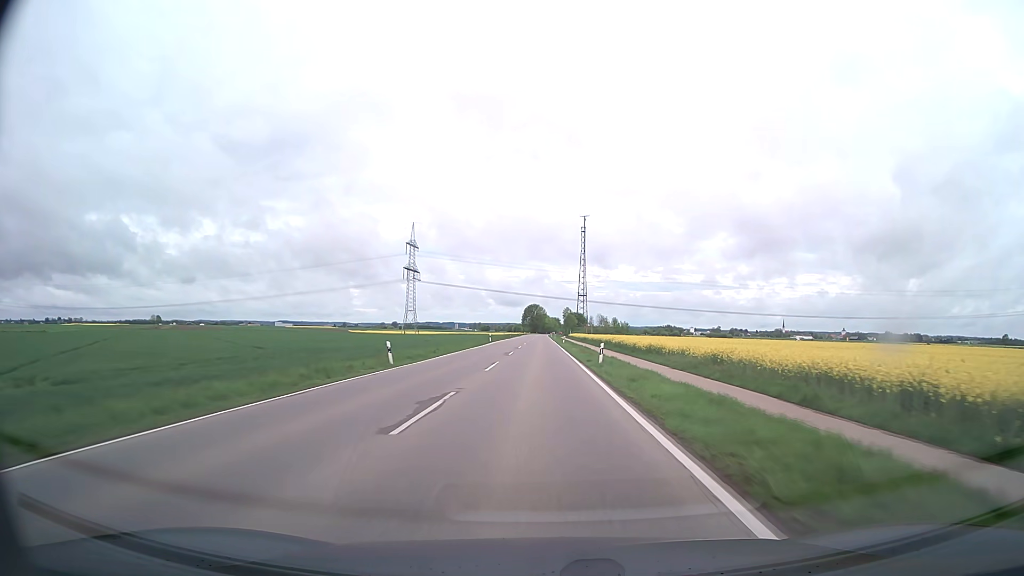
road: tertiary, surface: asphalt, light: Day
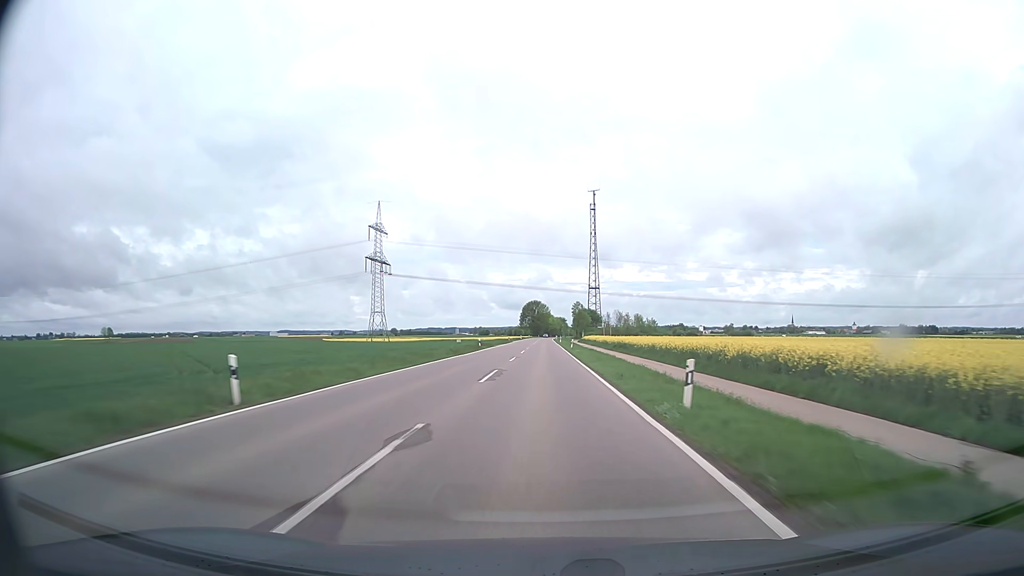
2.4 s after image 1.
(-0.1, +65.4) m; 0°
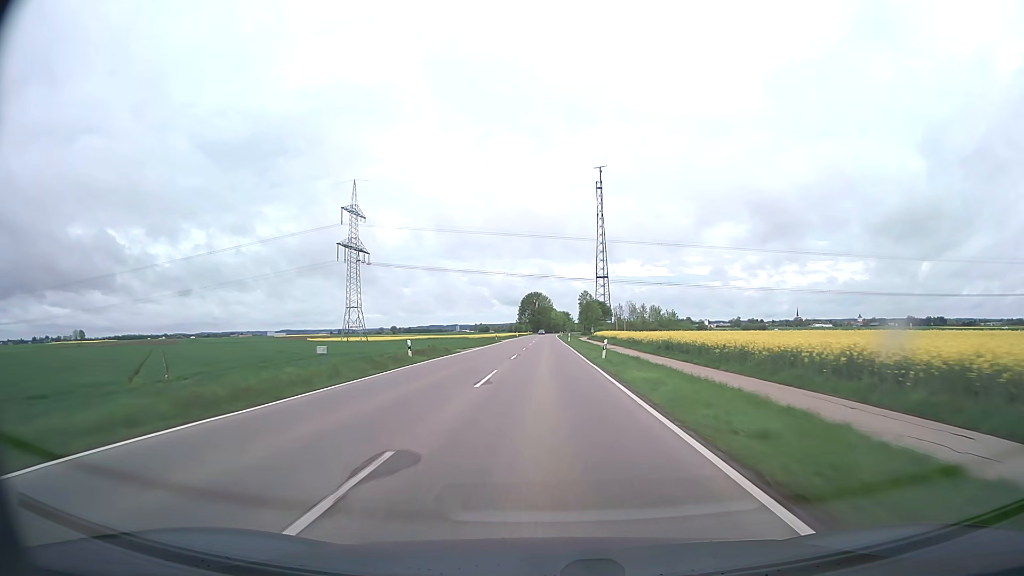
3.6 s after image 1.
(+0.1, +32.7) m; 0°
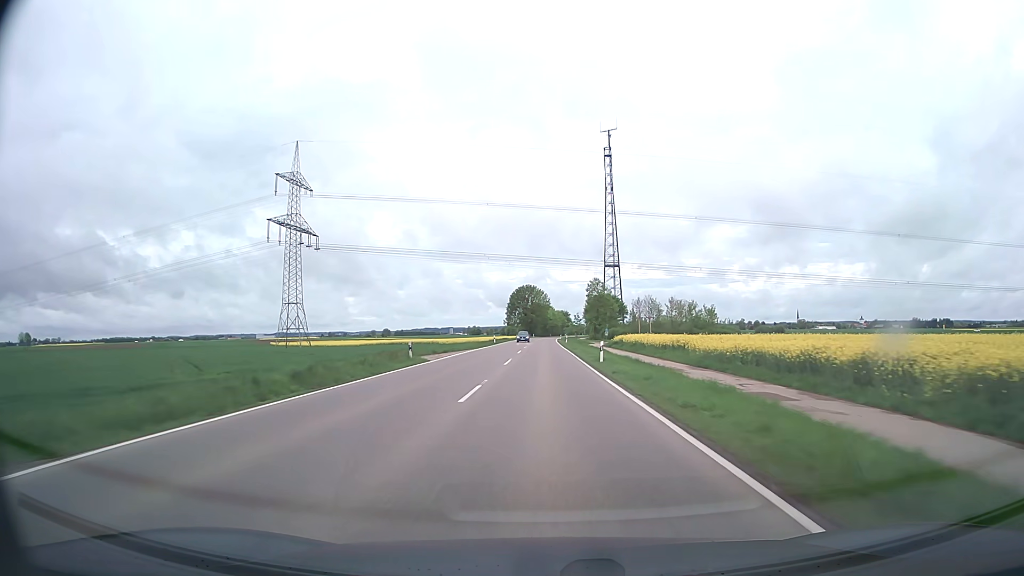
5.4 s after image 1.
(+0.1, +49.0) m; 0°
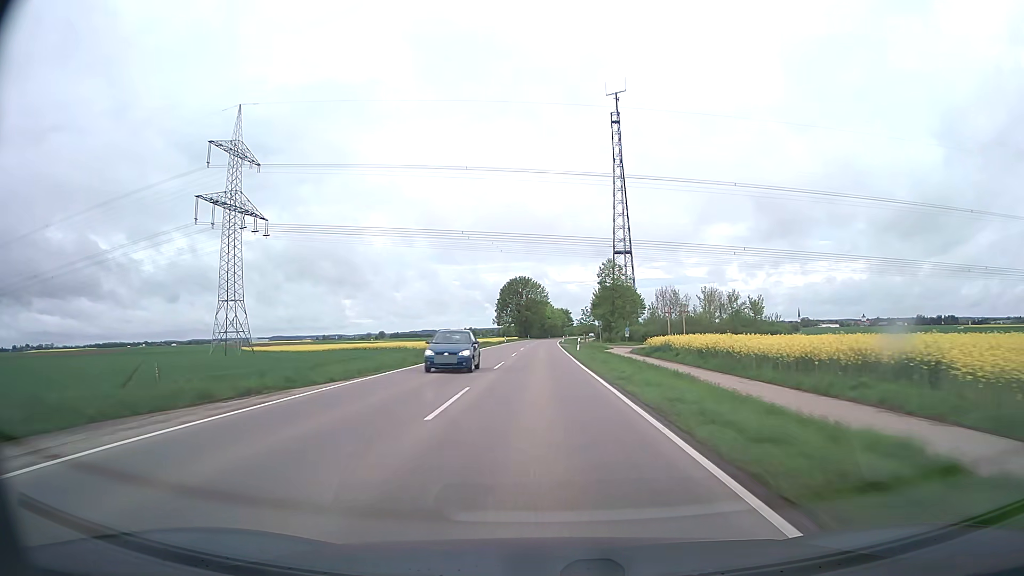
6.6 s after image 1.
(+0.1, +32.6) m; 0°
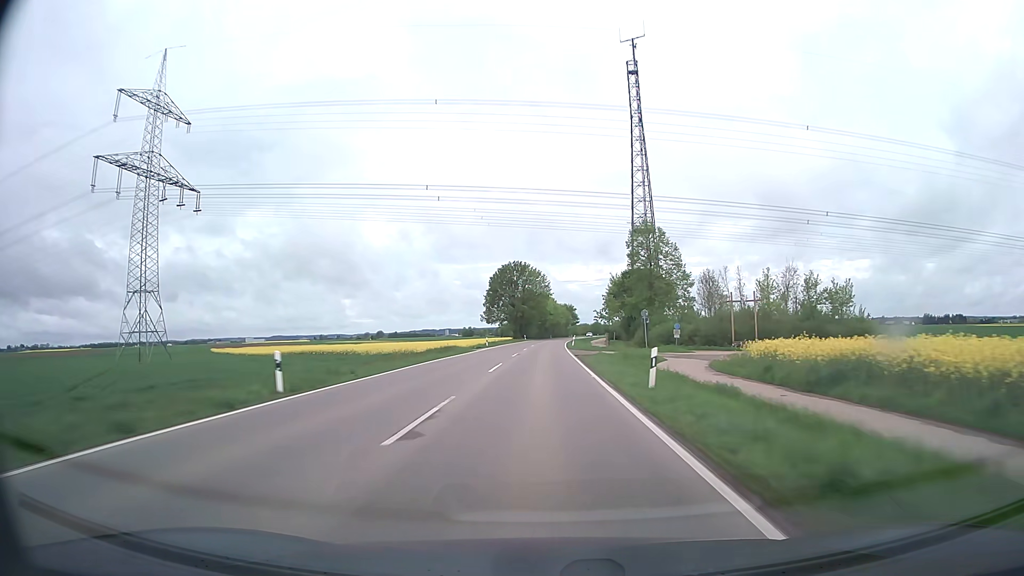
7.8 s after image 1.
(0.0, +32.4) m; 0°
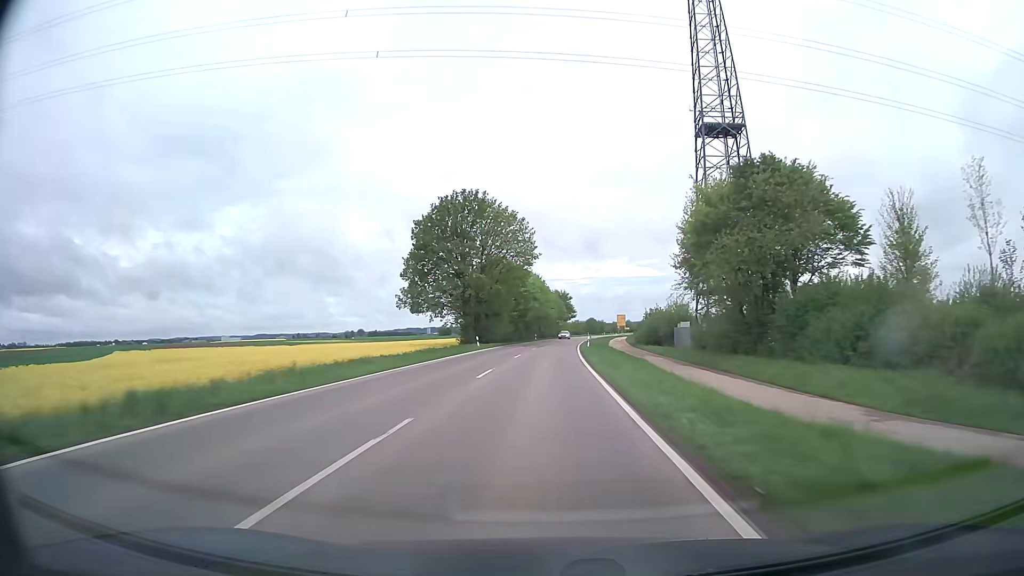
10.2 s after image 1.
(+0.6, +64.1) m; +1°
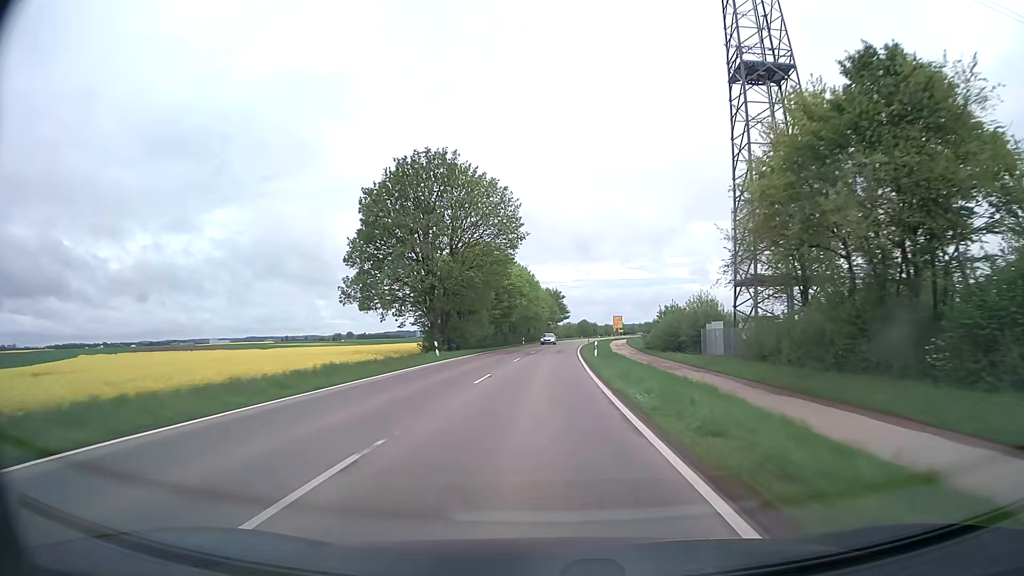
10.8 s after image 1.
(+0.1, +15.8) m; +1°
(0, +10) (0, +20) (0, +30) (+1, +40) (+1, +50) (+2, +60) (+2, +70) (+3, +80) (+4, +90) (+5, +100) m
